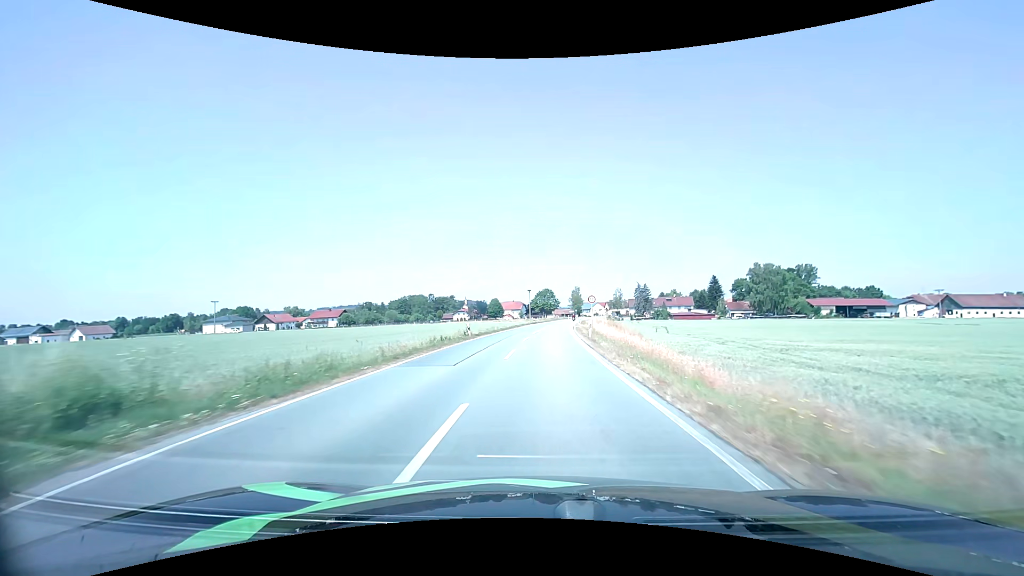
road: secondary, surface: asphalt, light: Day
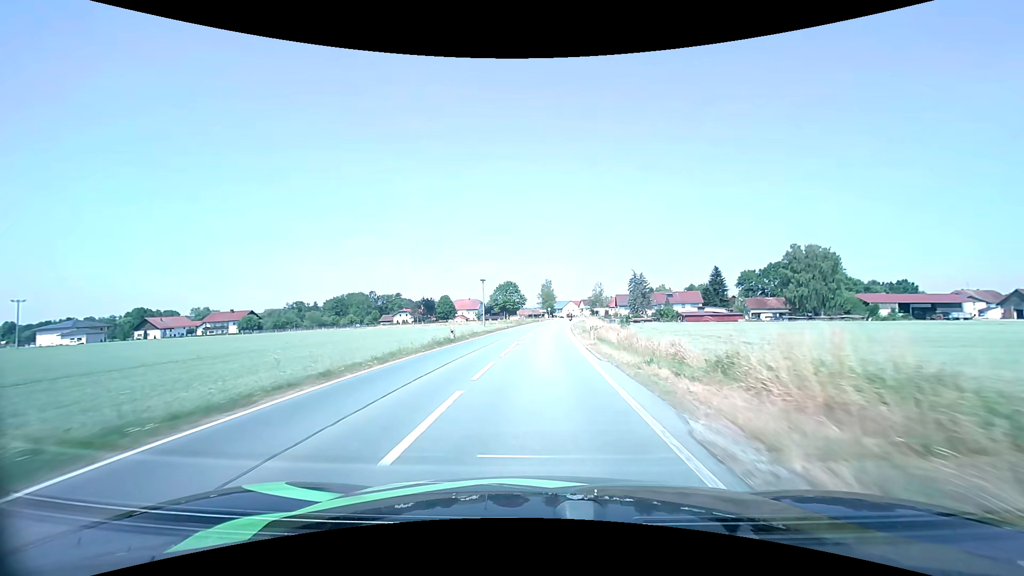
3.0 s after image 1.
(+2.1, +54.5) m; +4°
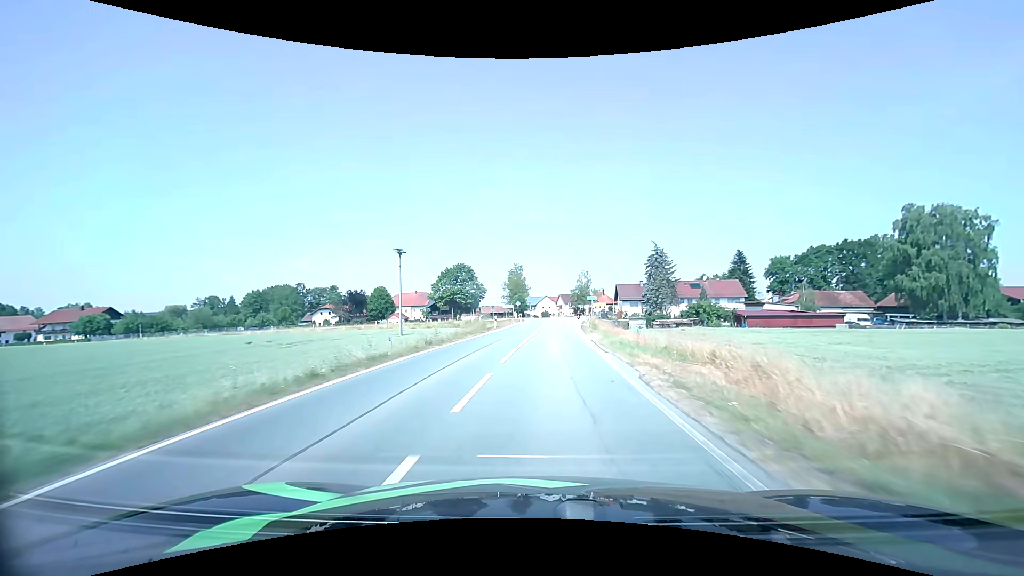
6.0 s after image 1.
(+1.5, +53.8) m; +3°
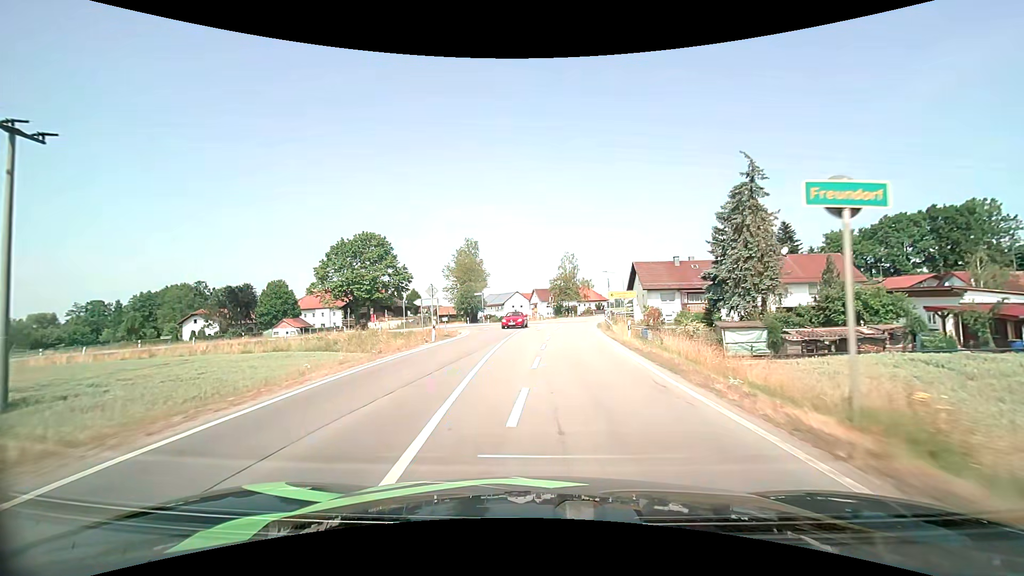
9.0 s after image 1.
(+1.3, +47.3) m; +3°
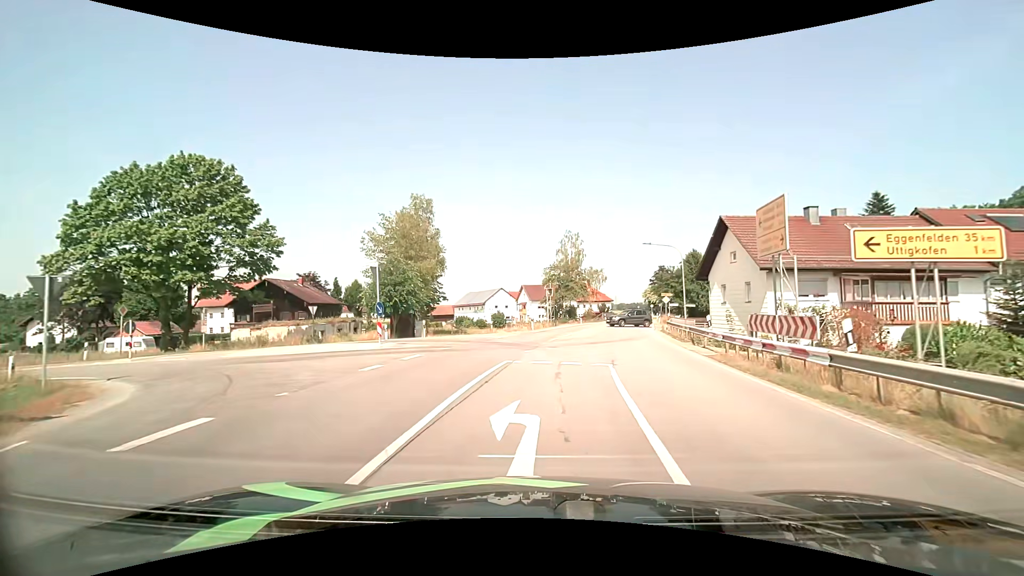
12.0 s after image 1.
(0.0, +32.7) m; +1°
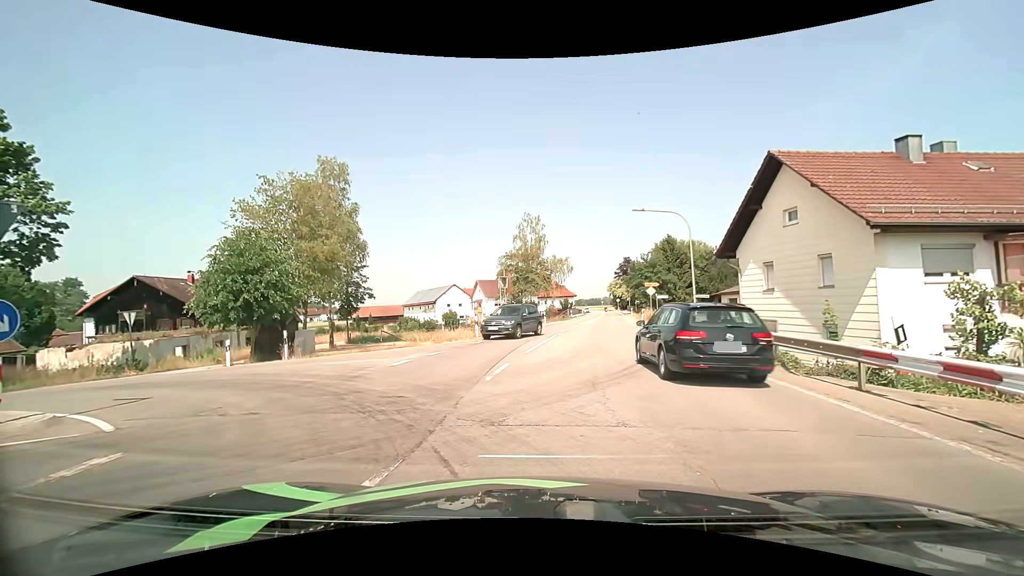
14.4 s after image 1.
(+0.5, +12.2) m; +5°
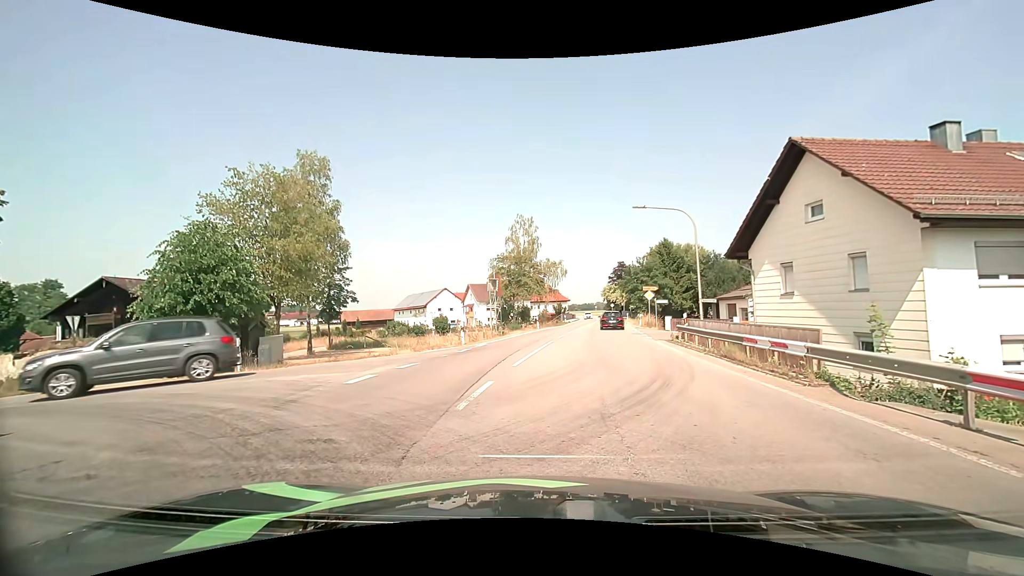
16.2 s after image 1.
(0.0, +2.3) m; -1°
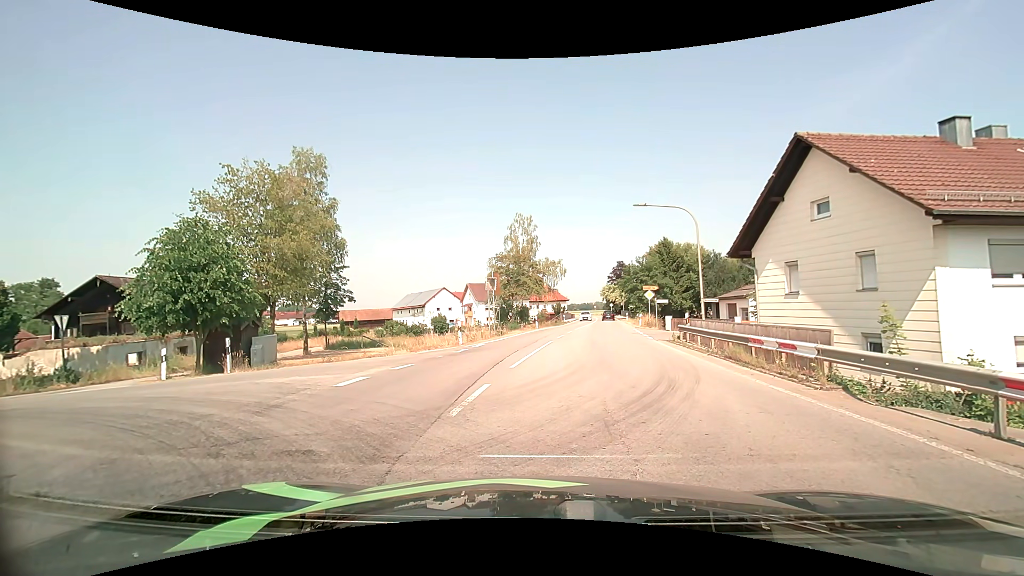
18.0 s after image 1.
(0.0, +0.5) m; 0°
